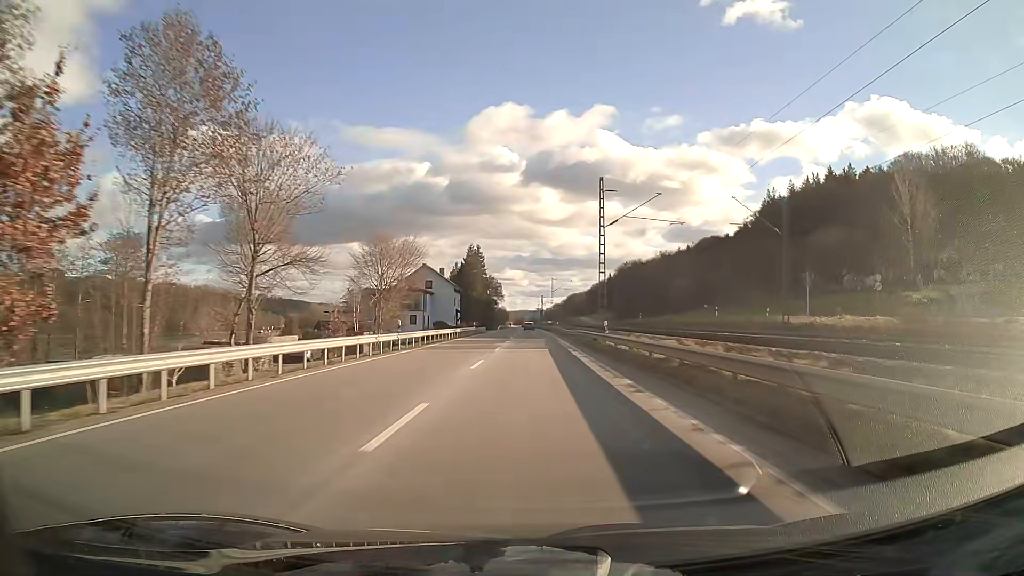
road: primary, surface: asphalt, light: Day
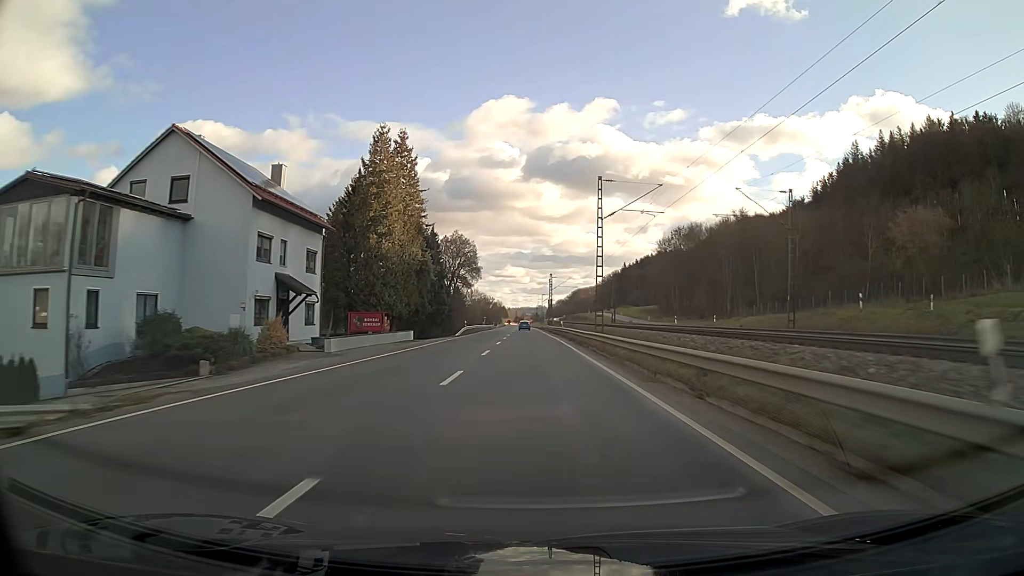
(-0.1, +79.2) m; 0°
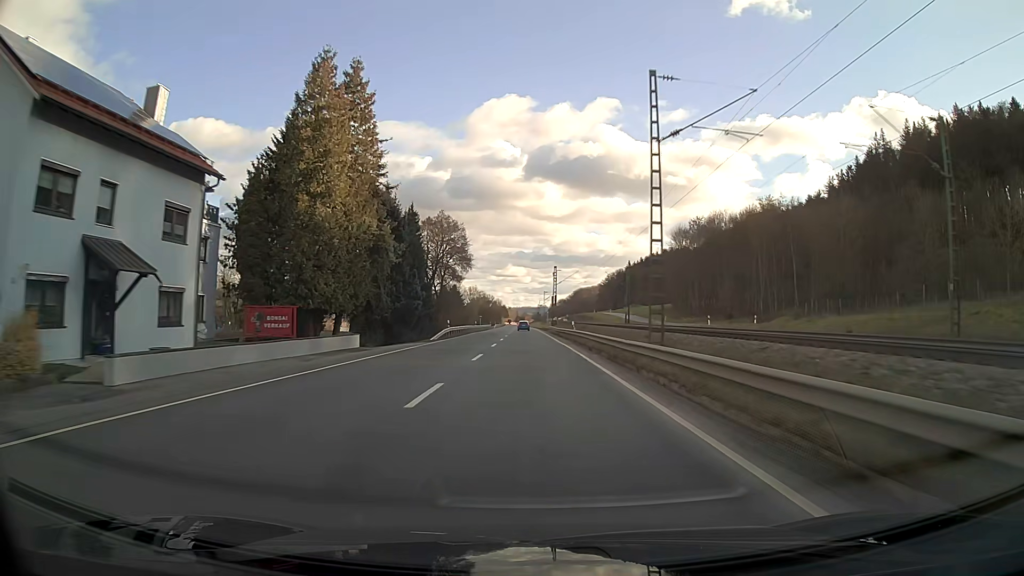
(0.0, +15.8) m; 0°
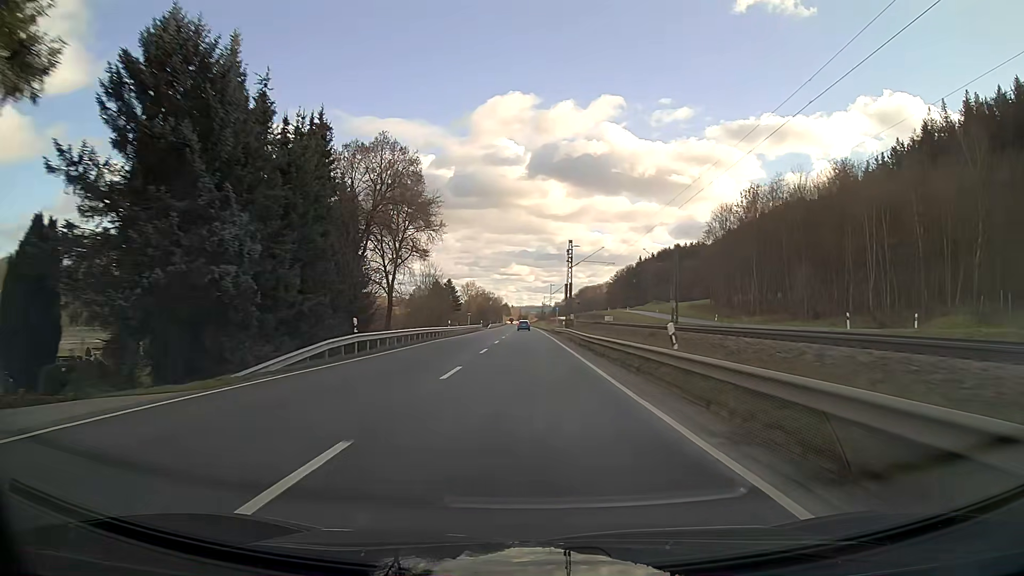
(0.0, +31.7) m; 0°
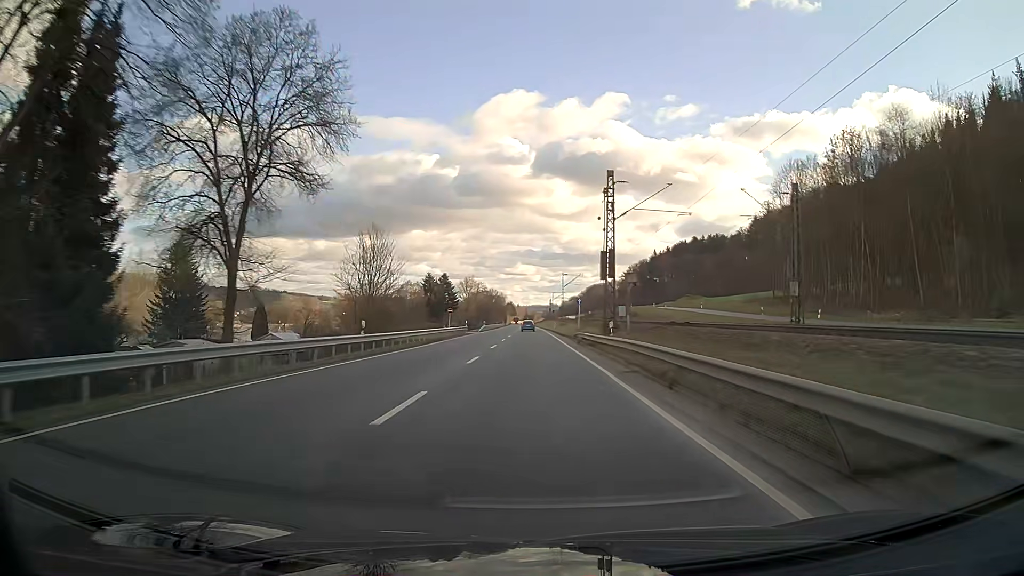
(-0.2, +31.7) m; -1°
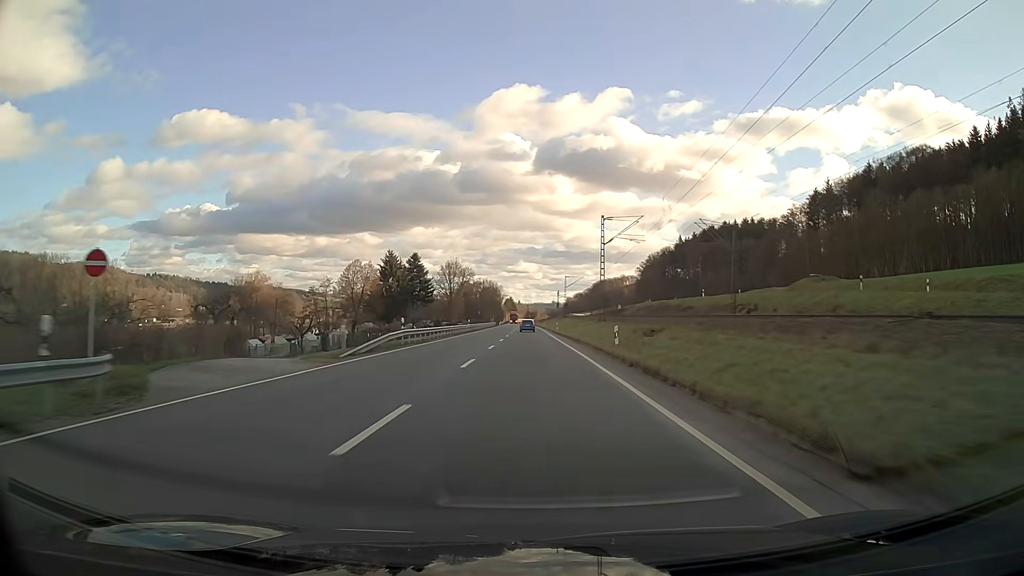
(-0.2, +63.4) m; 0°
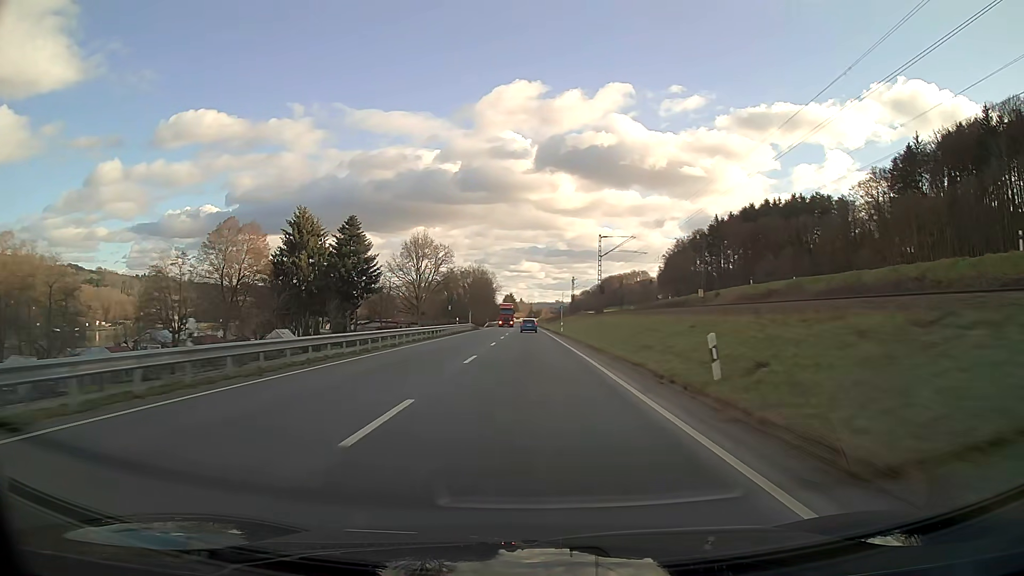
(-0.2, +63.4) m; 0°
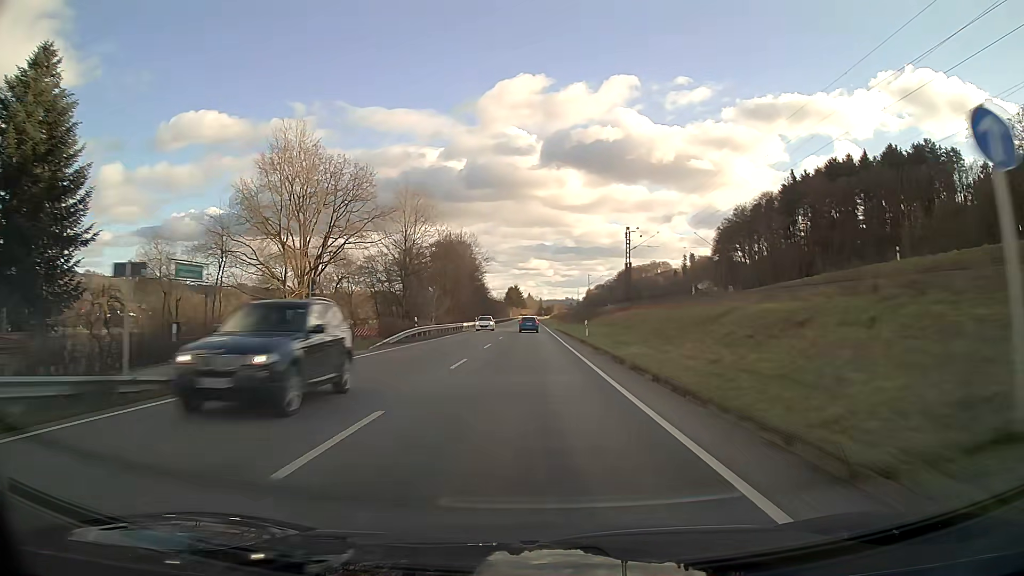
(-0.4, +78.4) m; -1°
(0, +10) (0, +20) (0, +30) (0, +40) (0, +50) (0, +60) (0, +70) (0, +80) (0, +90) (0, +100) m
